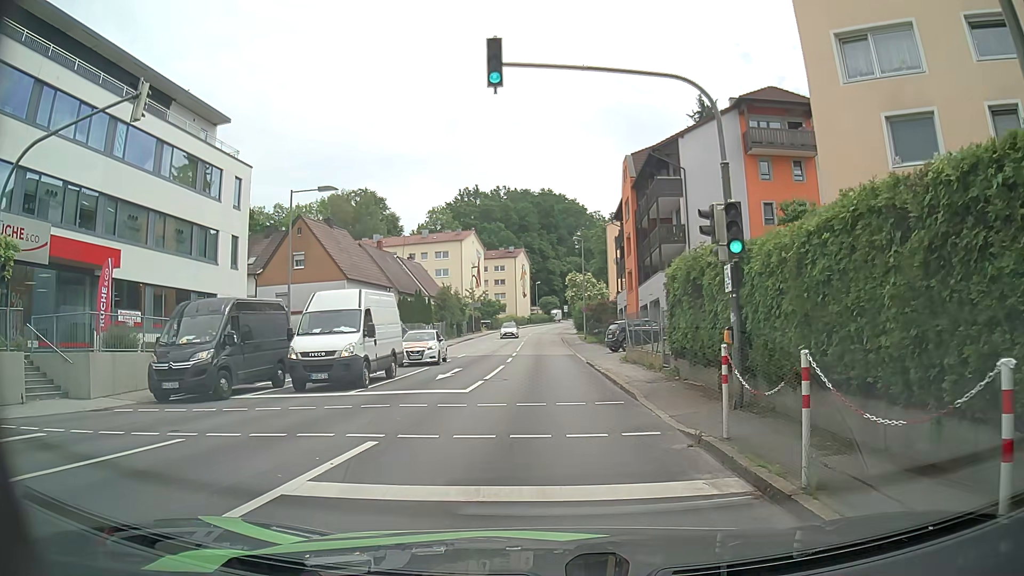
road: tertiary_link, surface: asphalt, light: Day
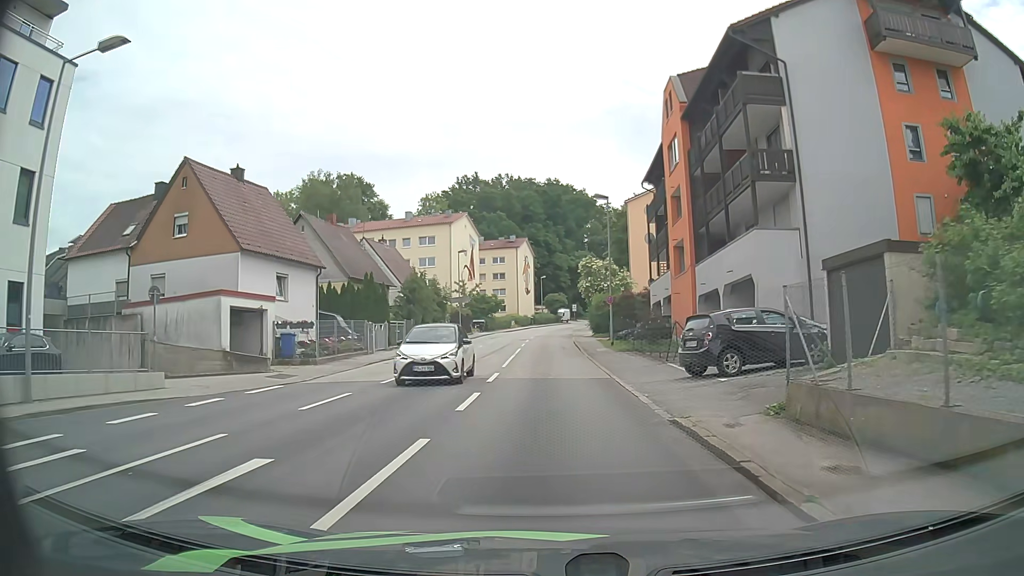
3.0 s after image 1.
(-0.2, +18.0) m; -1°
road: tertiary
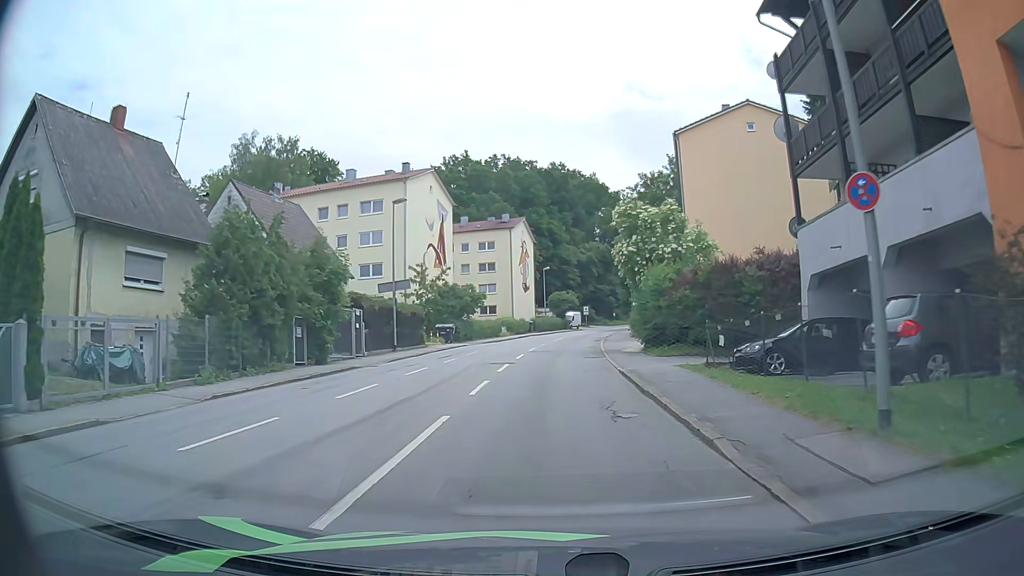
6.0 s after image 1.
(-0.1, +28.9) m; 0°
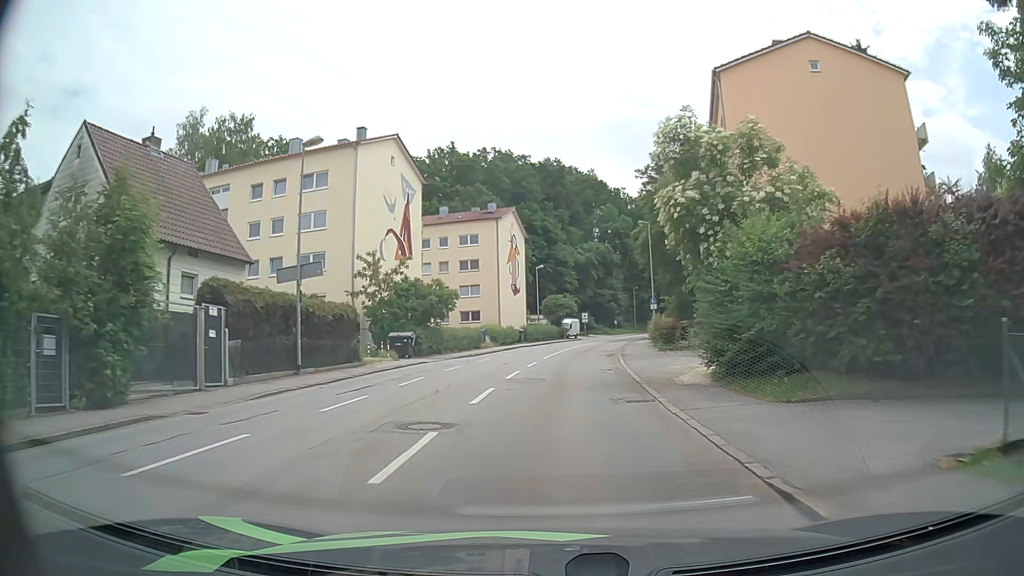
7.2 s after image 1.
(0.0, +13.5) m; 0°
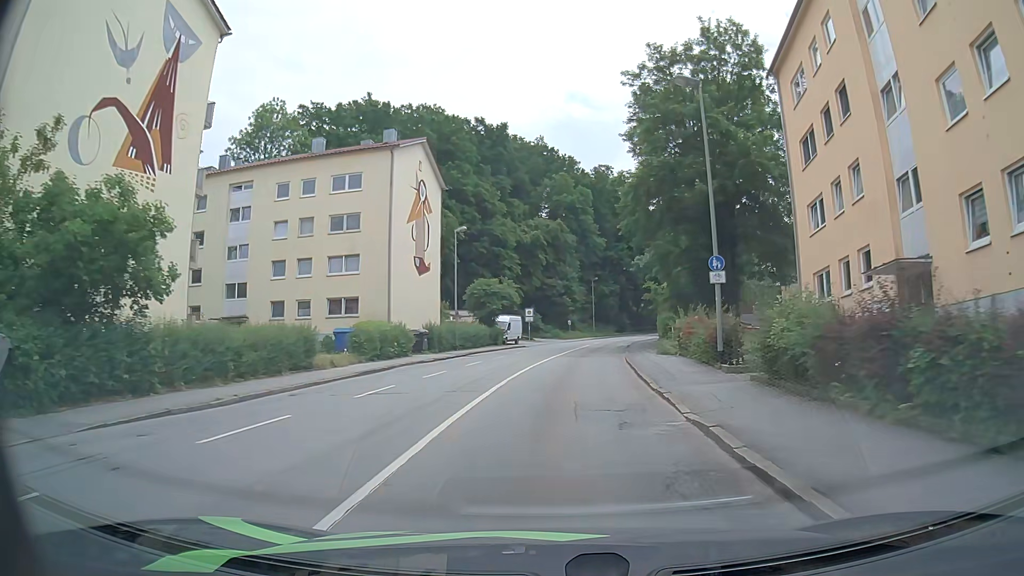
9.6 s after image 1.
(+0.8, +28.1) m; +5°
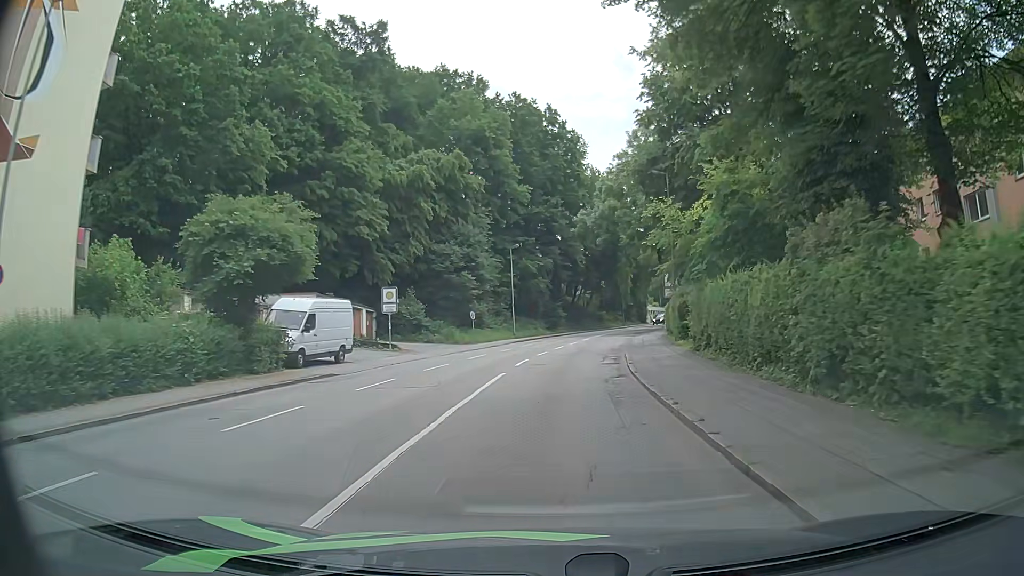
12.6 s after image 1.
(+2.3, +35.2) m; +7°
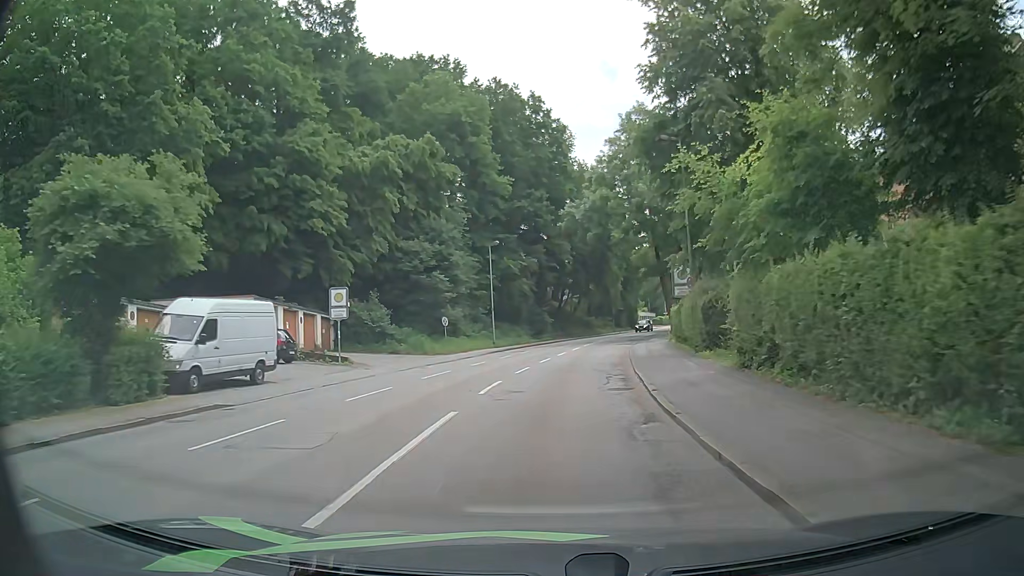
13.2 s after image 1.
(+0.1, +6.9) m; +1°
